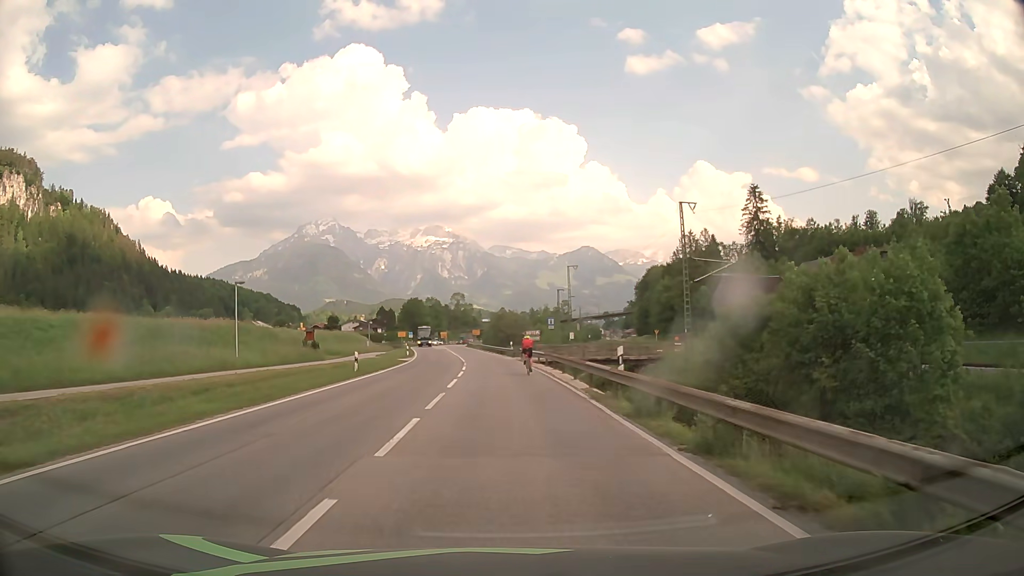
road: primary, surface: asphalt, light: Day
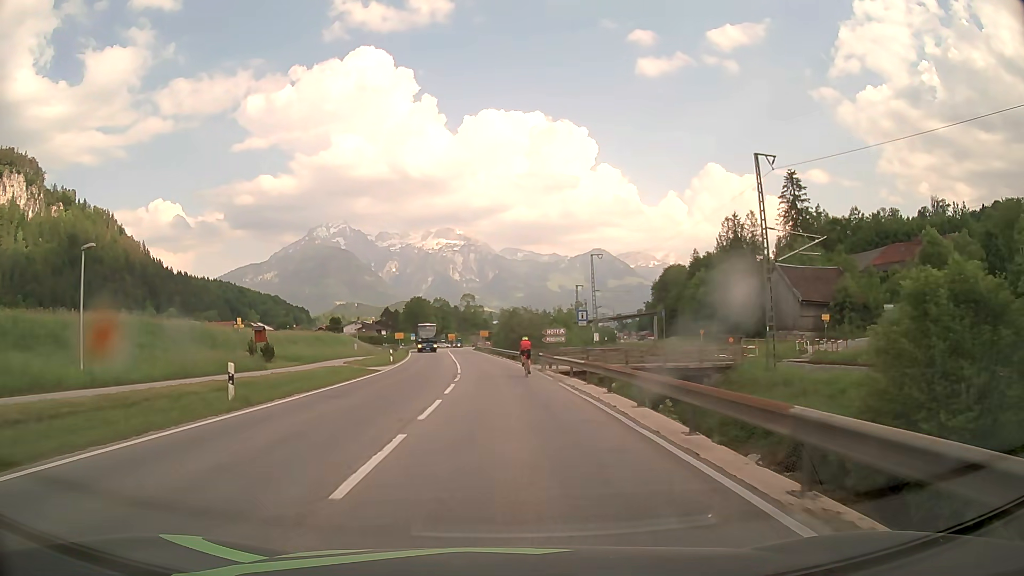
(-0.1, +14.2) m; -1°
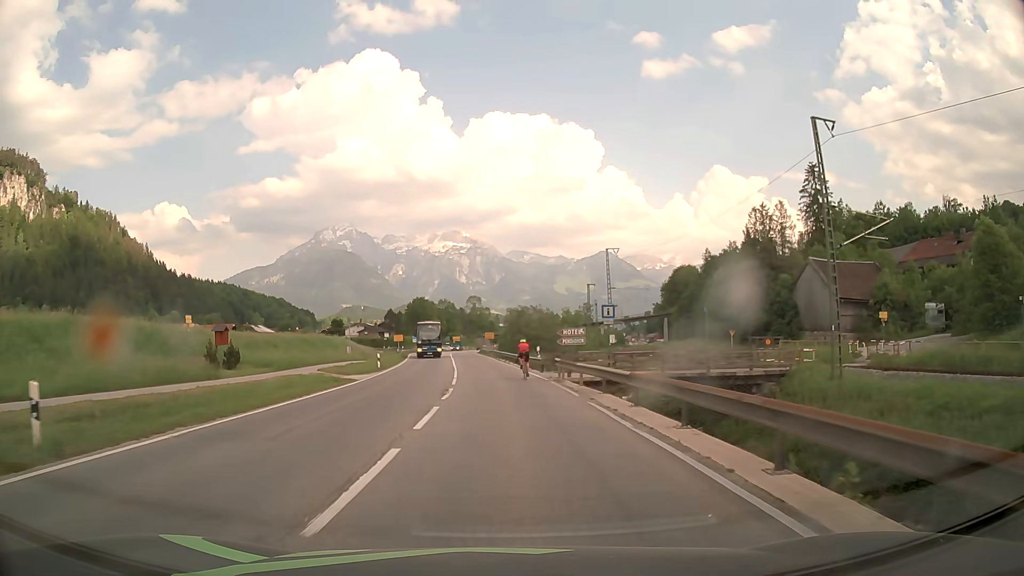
(0.0, +7.0) m; 0°
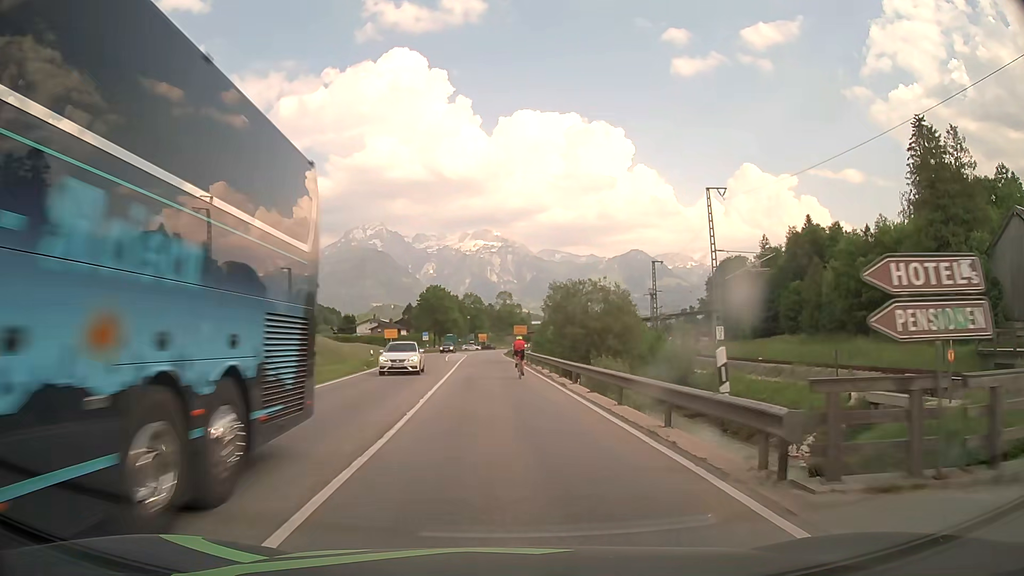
(-0.7, +27.9) m; -2°
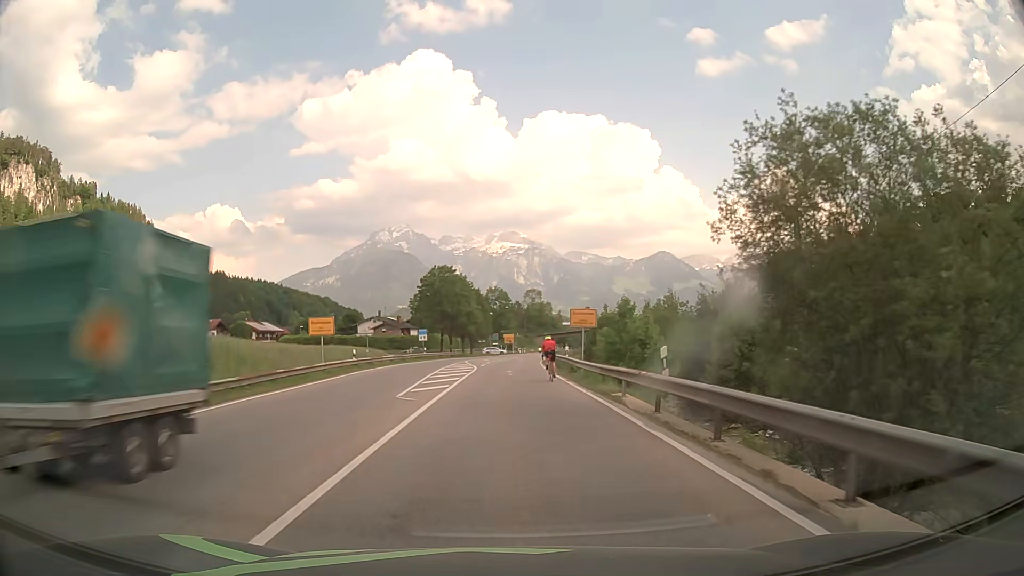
(-1.2, +33.7) m; -3°
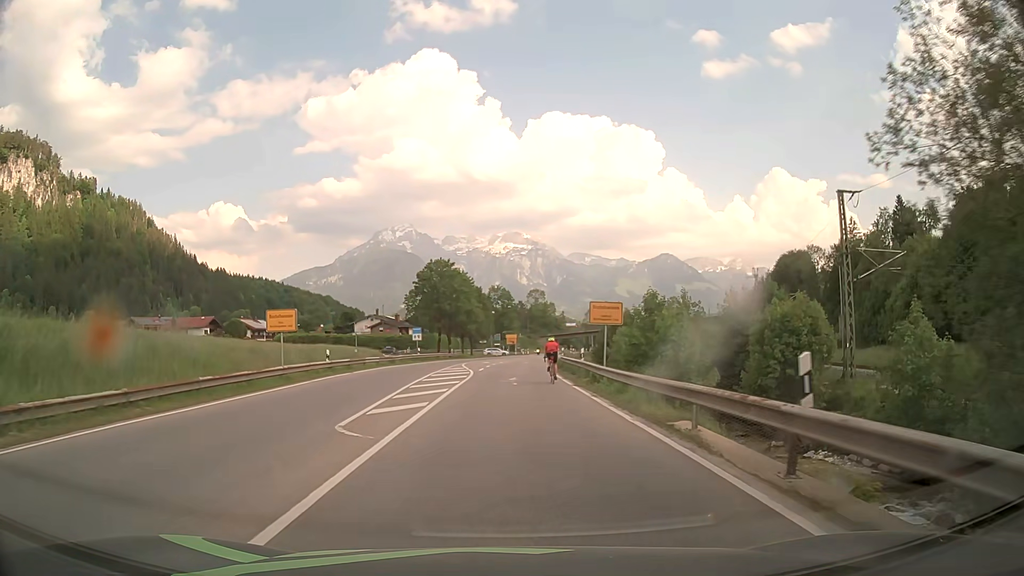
(0.0, +6.5) m; 0°
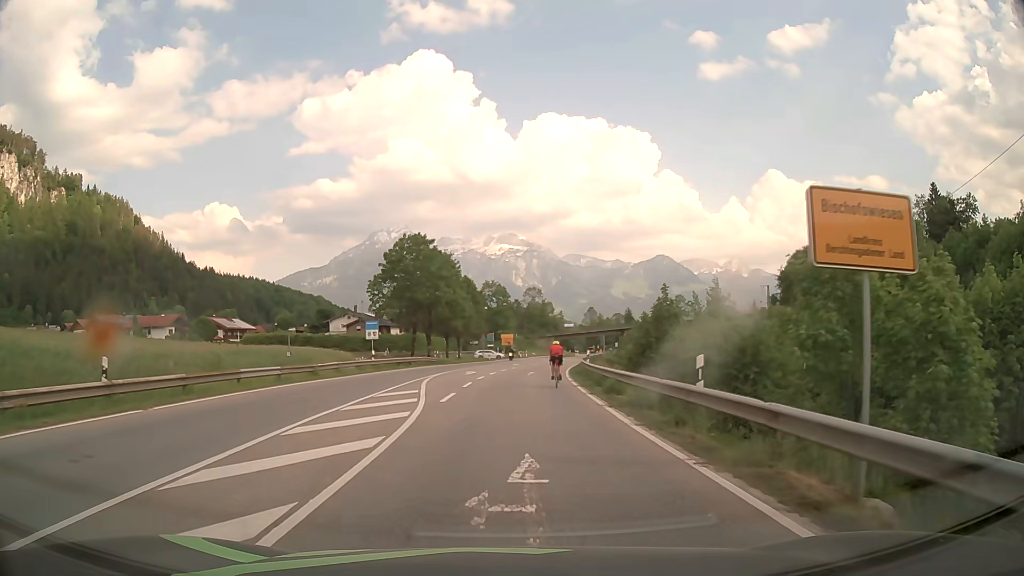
(+0.1, +19.4) m; 0°
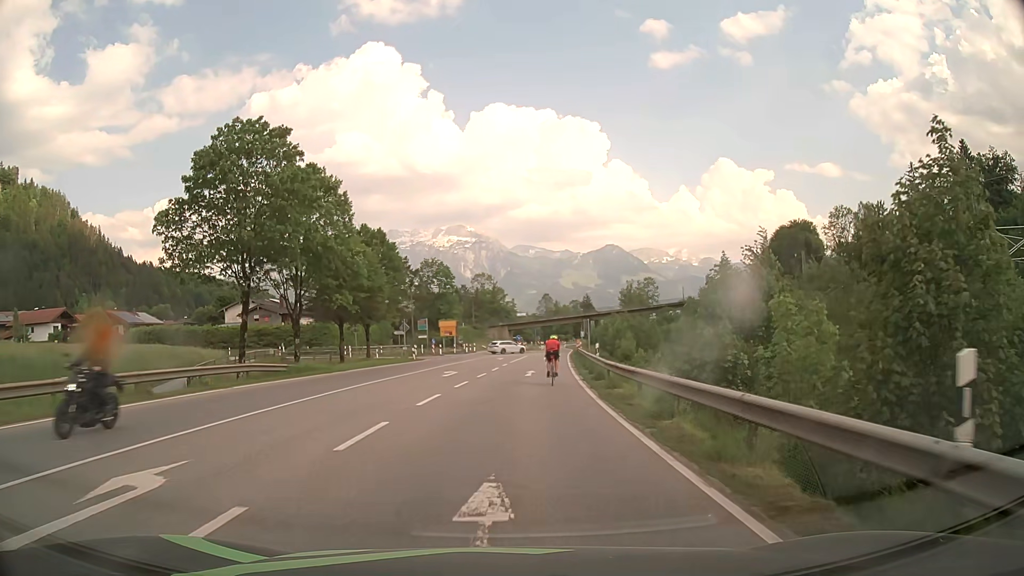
(+1.1, +32.2) m; +4°
(0, +10) (+1, +20) (+1, +30) (+2, +40) (+2, +50) (+3, +60) (+4, +70) (+6, +80) (+7, +90) (+7, +100) m
